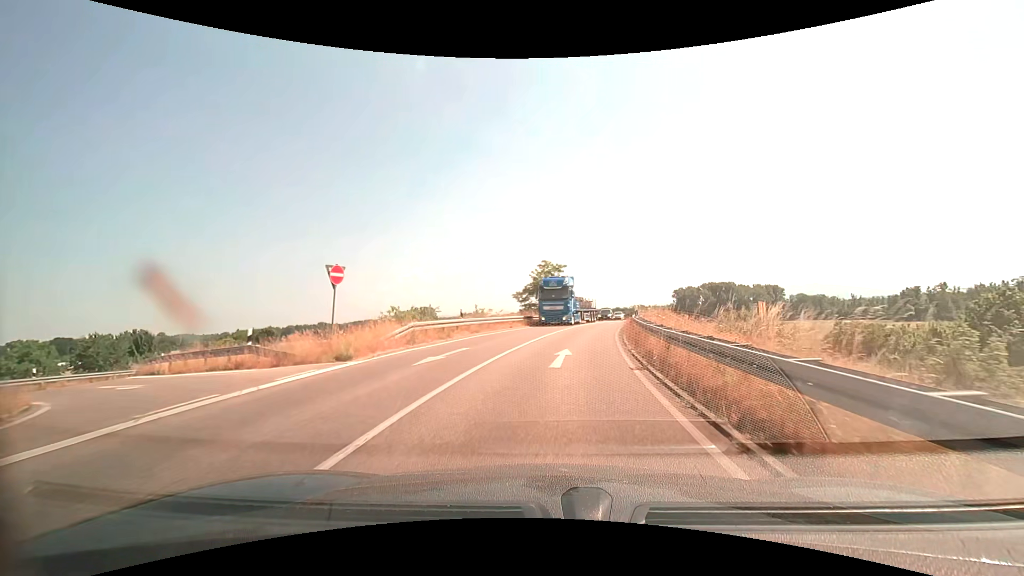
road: trunk_link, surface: asphalt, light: Day
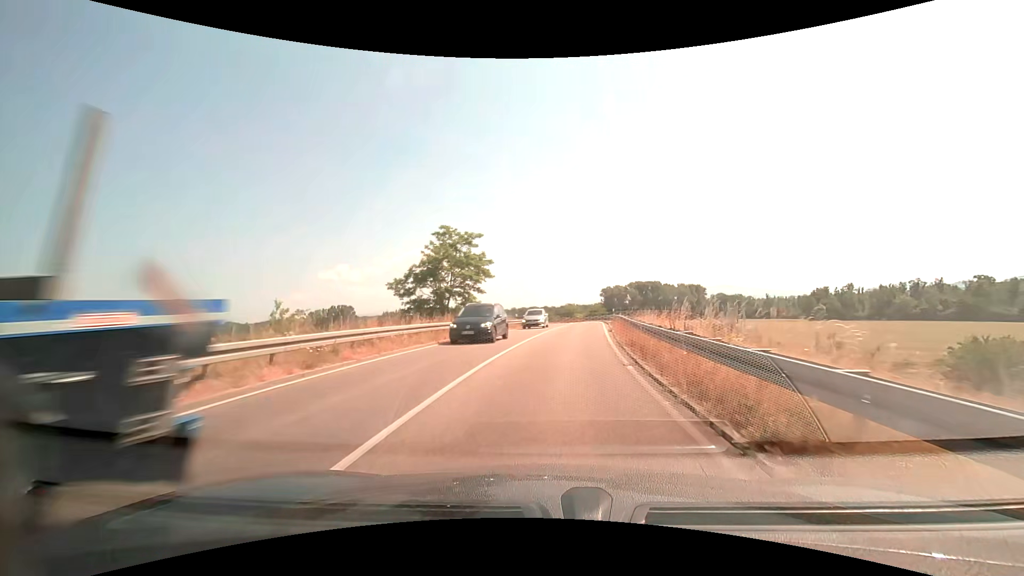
(+1.8, +25.3) m; +8°
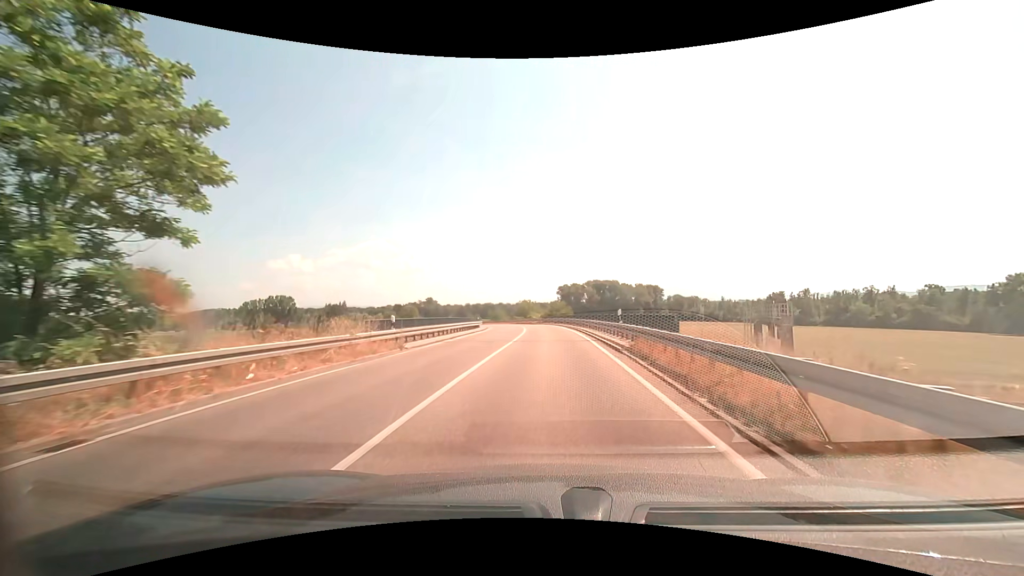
(+1.4, +27.0) m; +5°
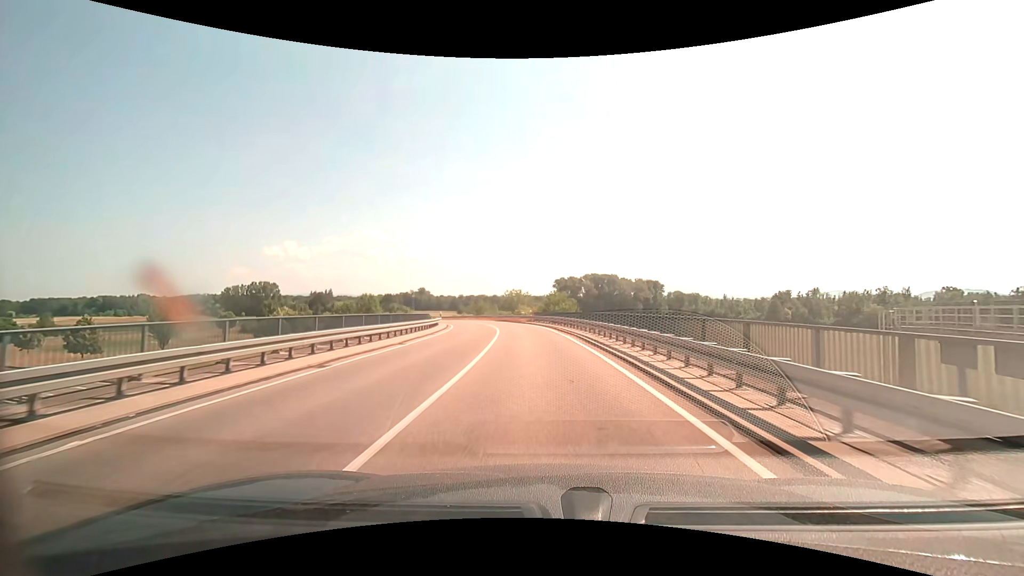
(+0.2, +23.0) m; 0°
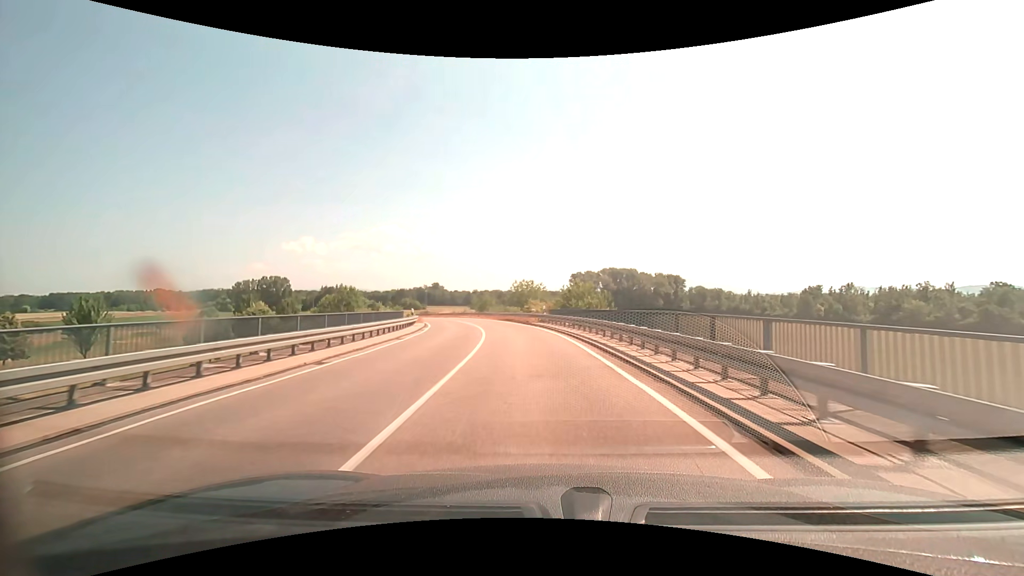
(-0.2, +15.6) m; -2°
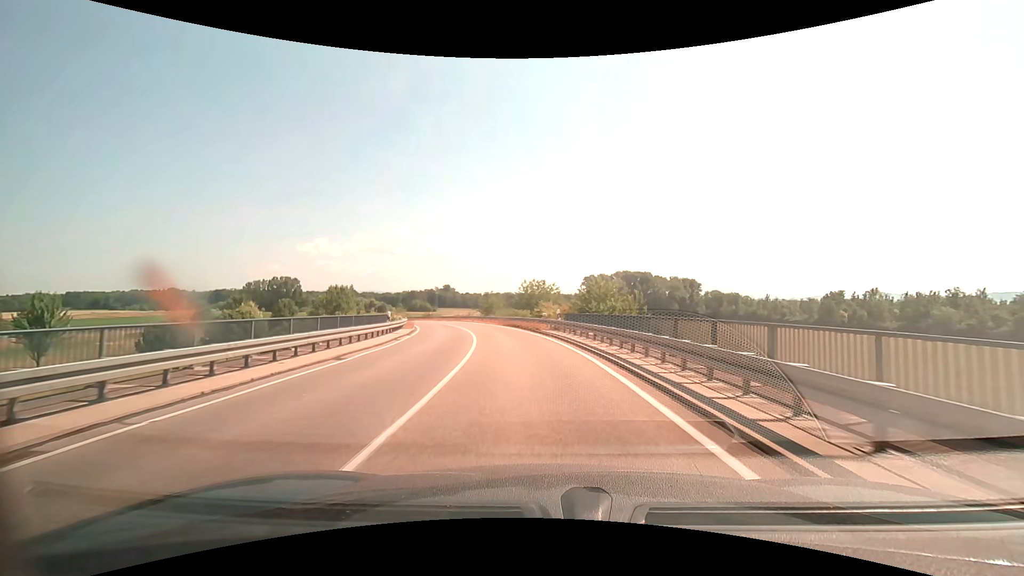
(-0.1, +7.5) m; -1°
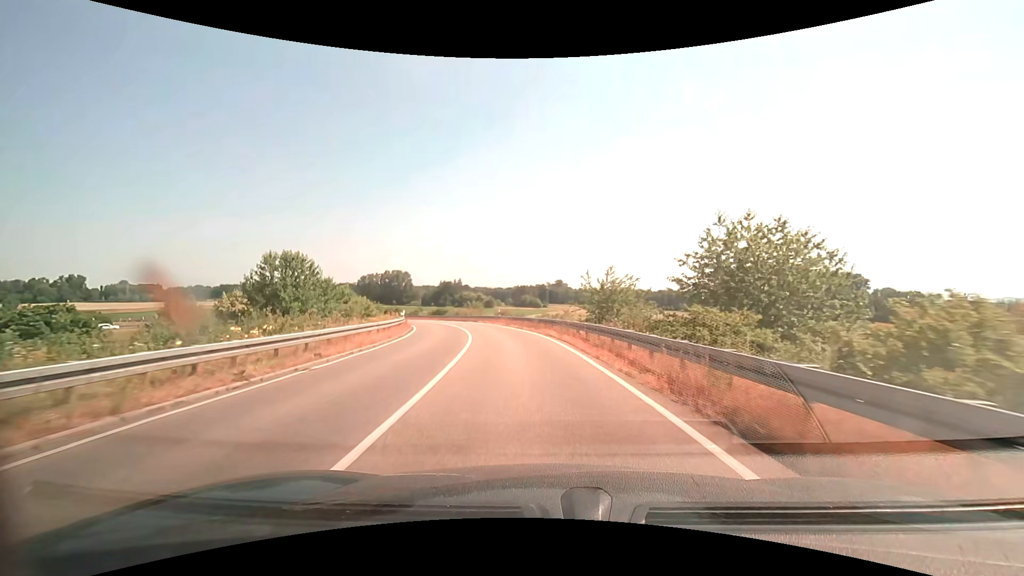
(-3.6, +36.5) m; -13°
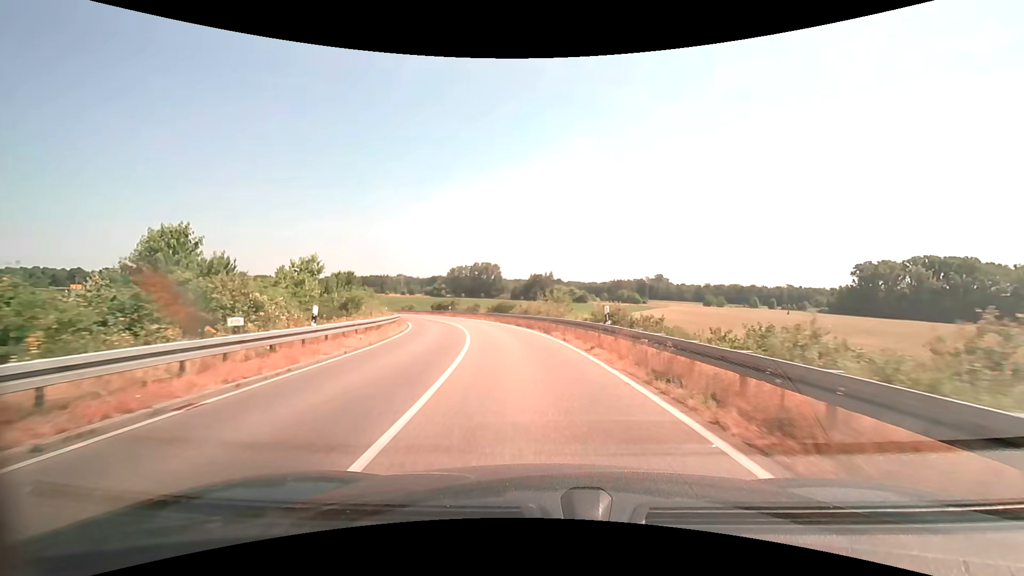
(-2.7, +29.8) m; -10°
(0, +10) (-1, +20) (-3, +30) (-5, +40) (-8, +49) (-12, +58) (-16, +68) (-21, +76) (-26, +85) (-32, +93) m
